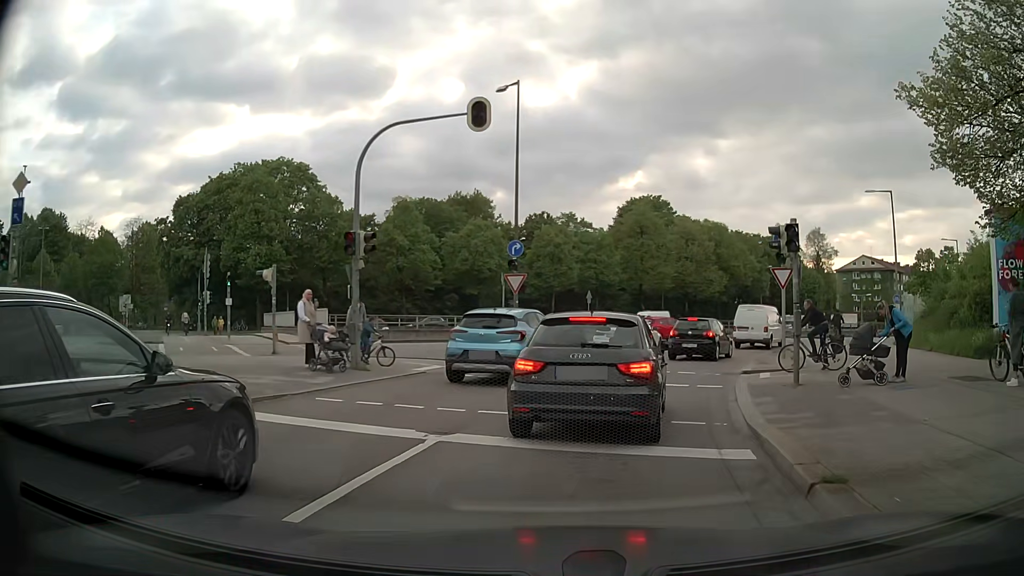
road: primary_link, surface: asphalt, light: Day
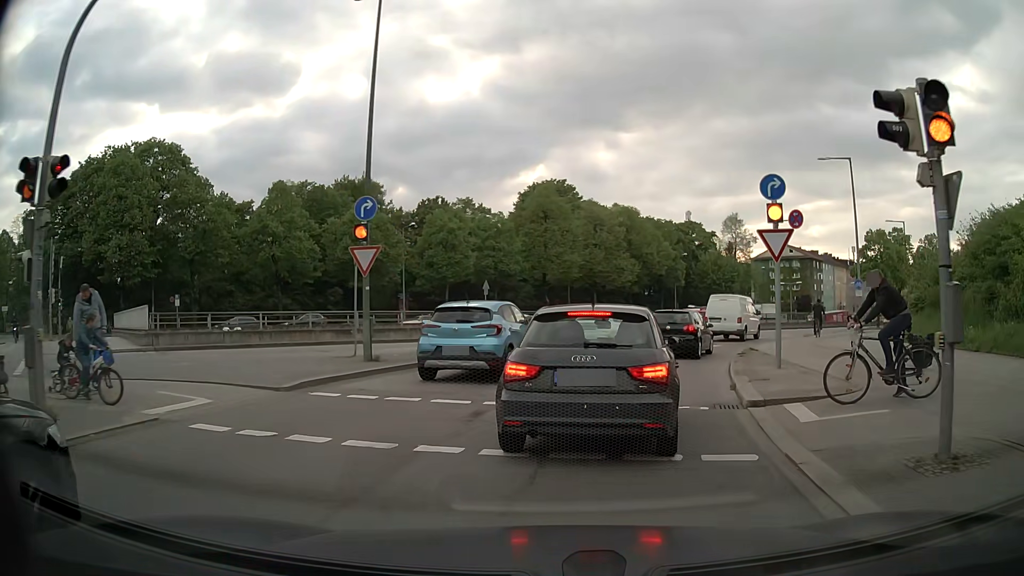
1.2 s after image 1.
(+0.7, +8.0) m; +9°
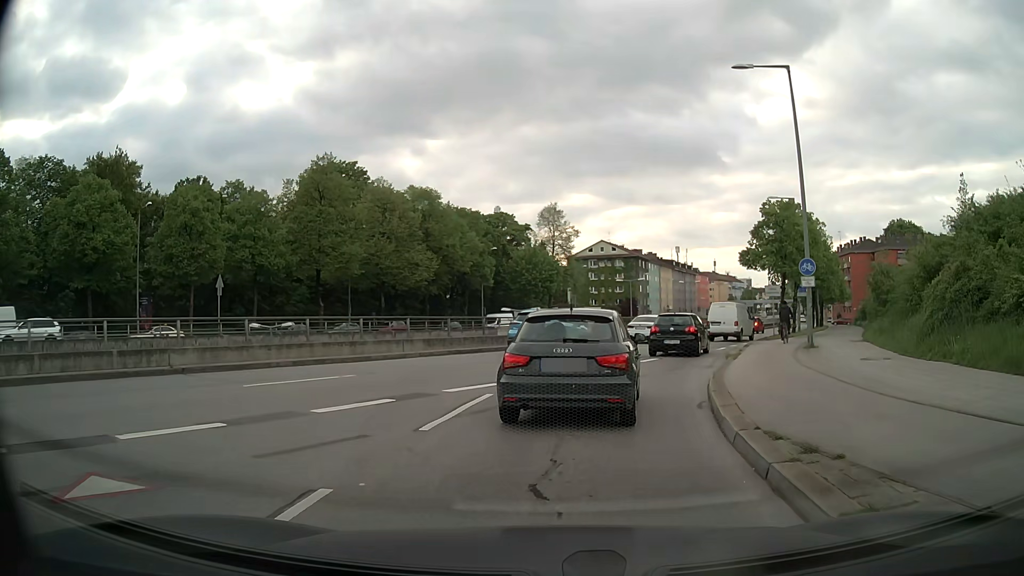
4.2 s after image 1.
(+2.5, +16.9) m; +16°
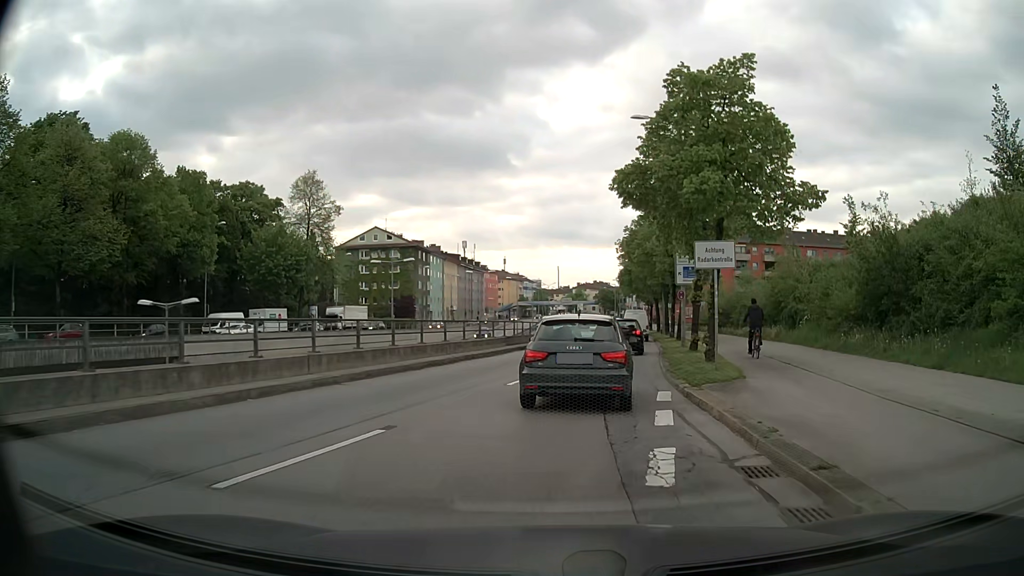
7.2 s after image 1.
(+4.1, +23.3) m; +19°
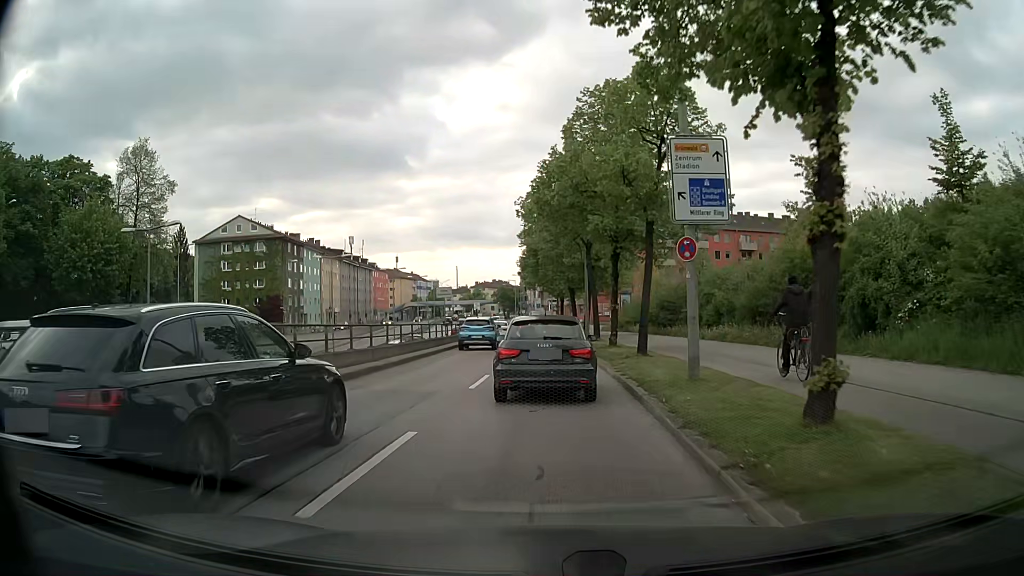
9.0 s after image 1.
(+1.5, +18.4) m; +8°
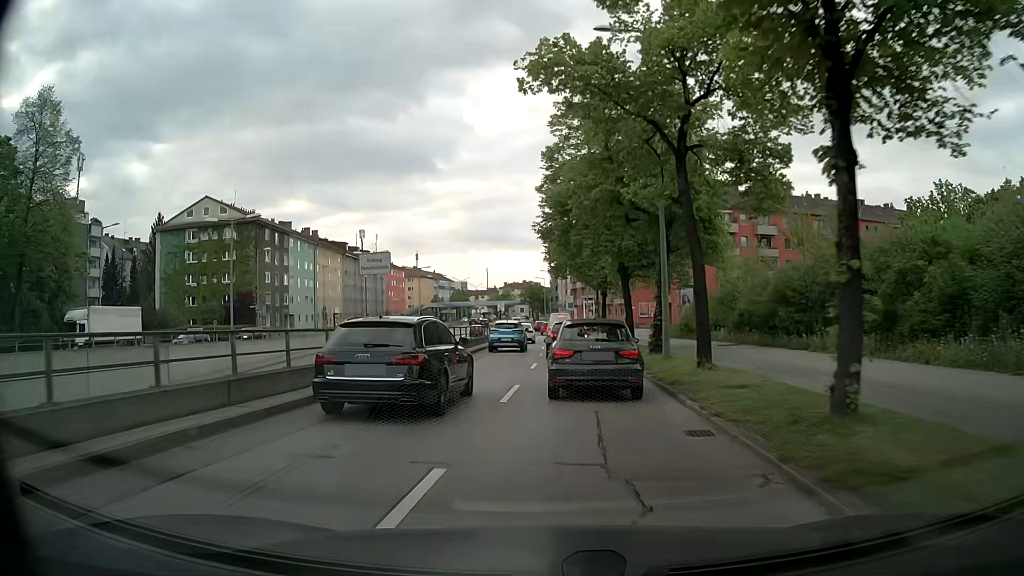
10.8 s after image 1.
(-0.1, +20.1) m; -3°
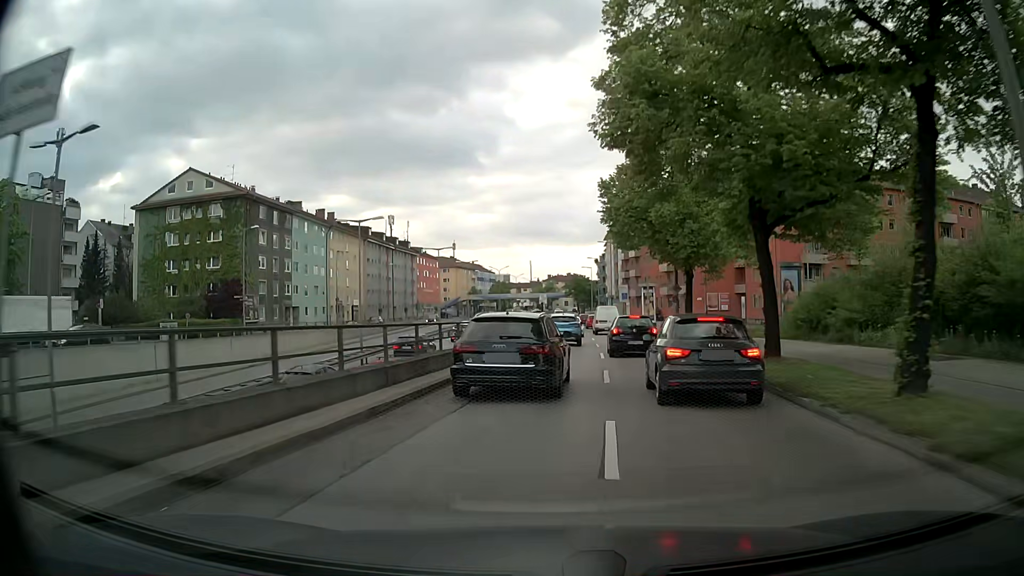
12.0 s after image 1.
(-0.5, +15.1) m; -4°
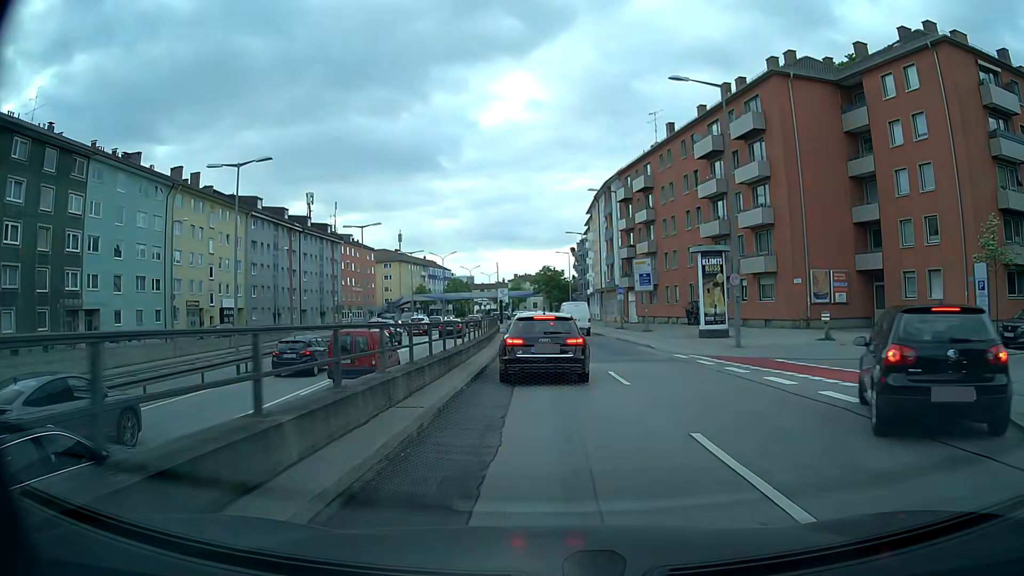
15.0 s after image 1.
(+1.0, +37.2) m; +3°
(0, +10) (0, +20) (0, +30) (-1, +40) (-1, +50) (-2, +60) (-2, +70) (-3, +80) (-3, +90) (-3, +100) m
